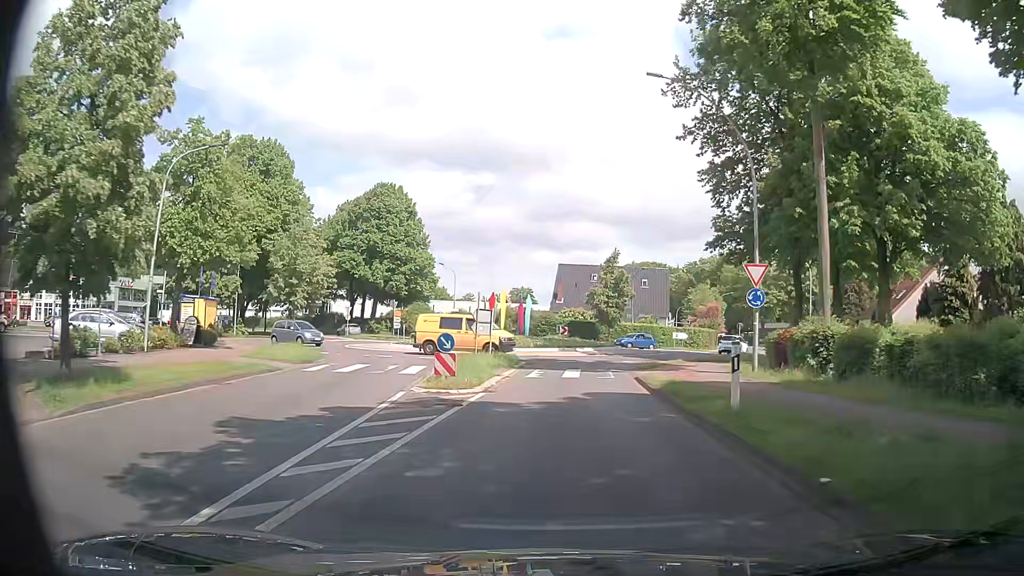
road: primary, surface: asphalt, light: Day
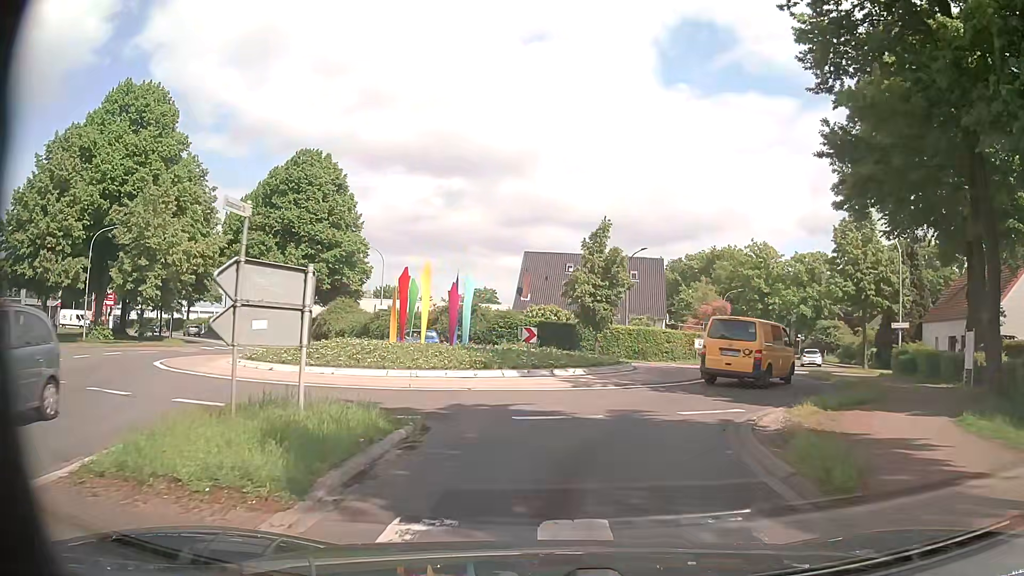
(+0.8, +18.4) m; +3°
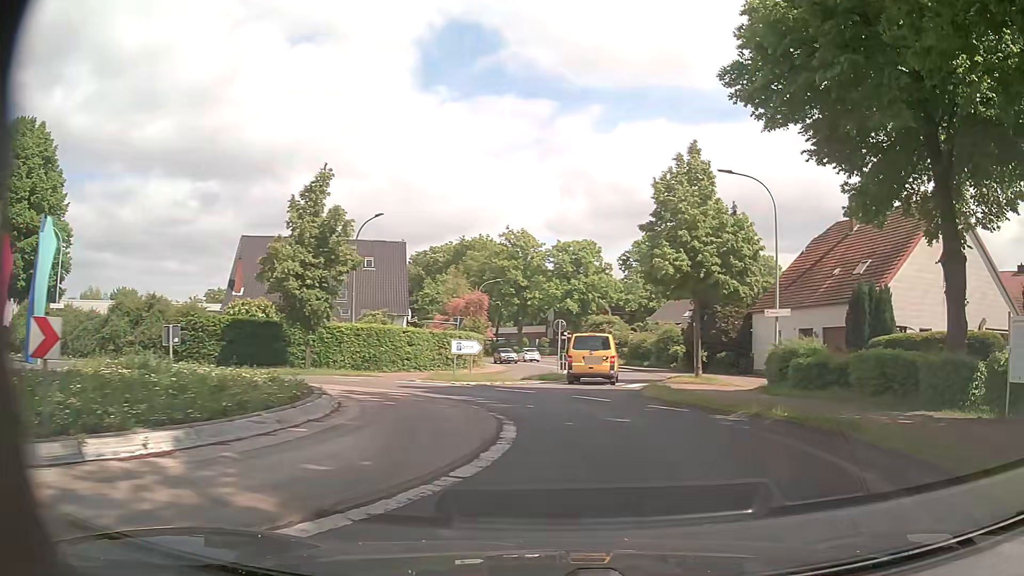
(+1.7, +12.9) m; +22°
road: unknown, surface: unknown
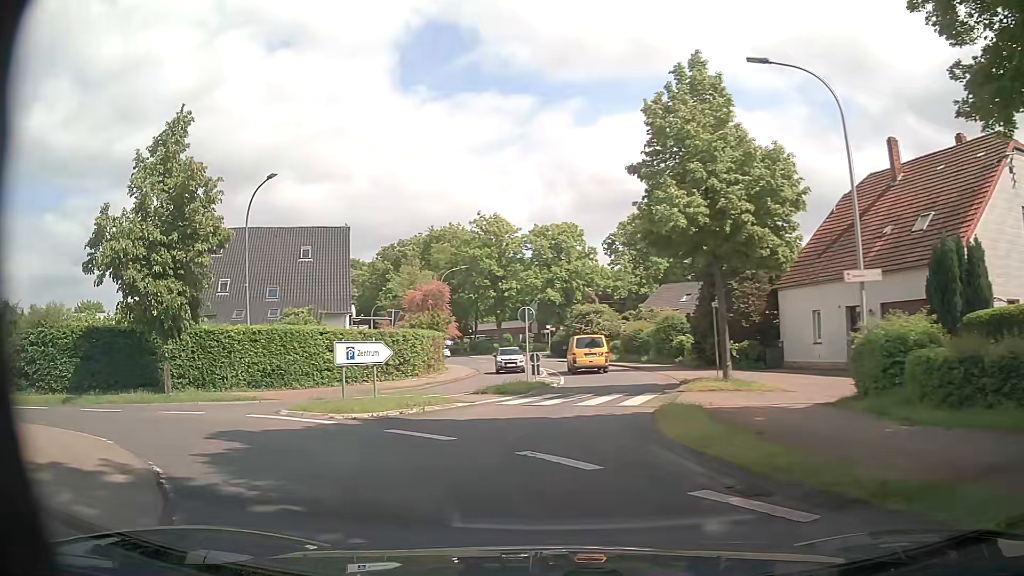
(+1.0, +9.5) m; +2°
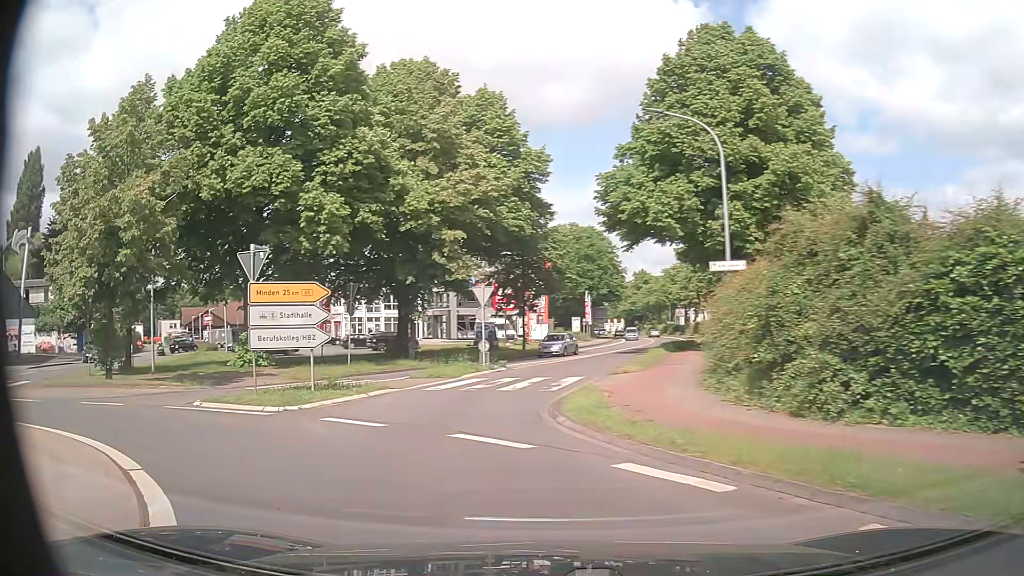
(-9.7, +12.4) m; -81°
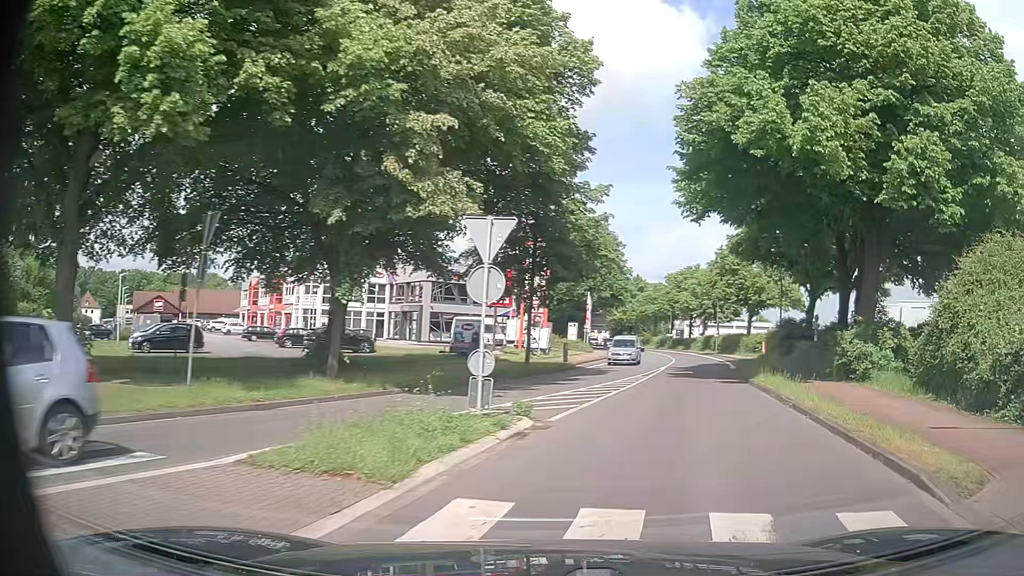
(-2.1, +16.0) m; 0°
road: primary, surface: asphalt
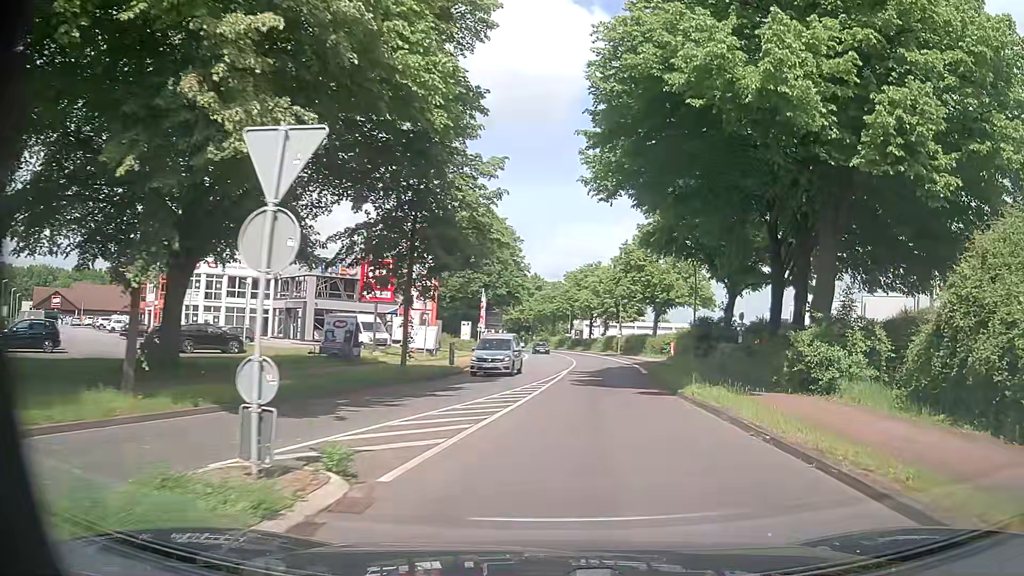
(+0.4, +4.9) m; +9°
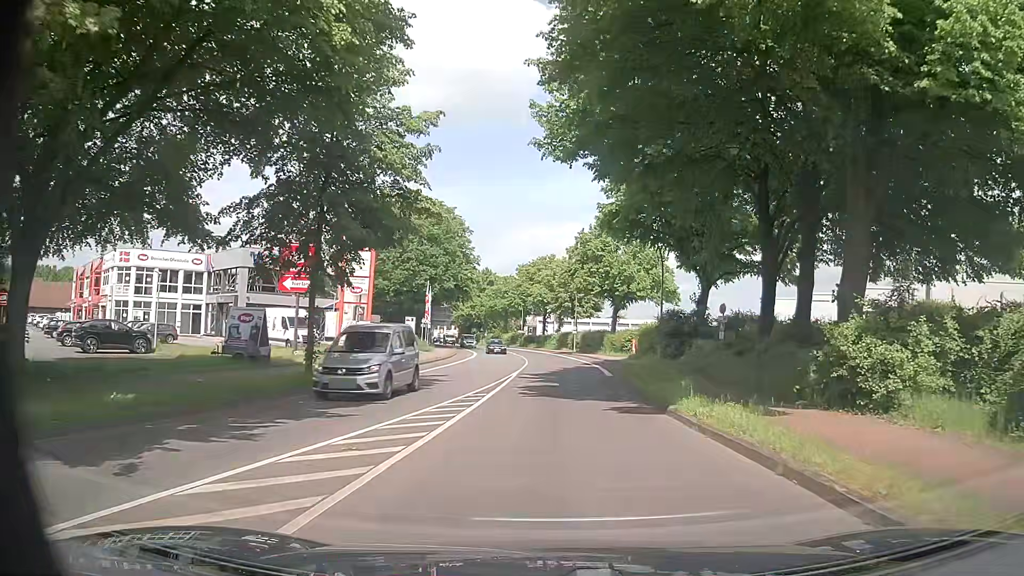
(+0.3, +5.4) m; +5°
(0, +10) (0, +20) (0, +30) (0, +40) (0, +50) (0, +60) (-1, +70) (-3, +80) (-5, +90) (-7, +99) m
